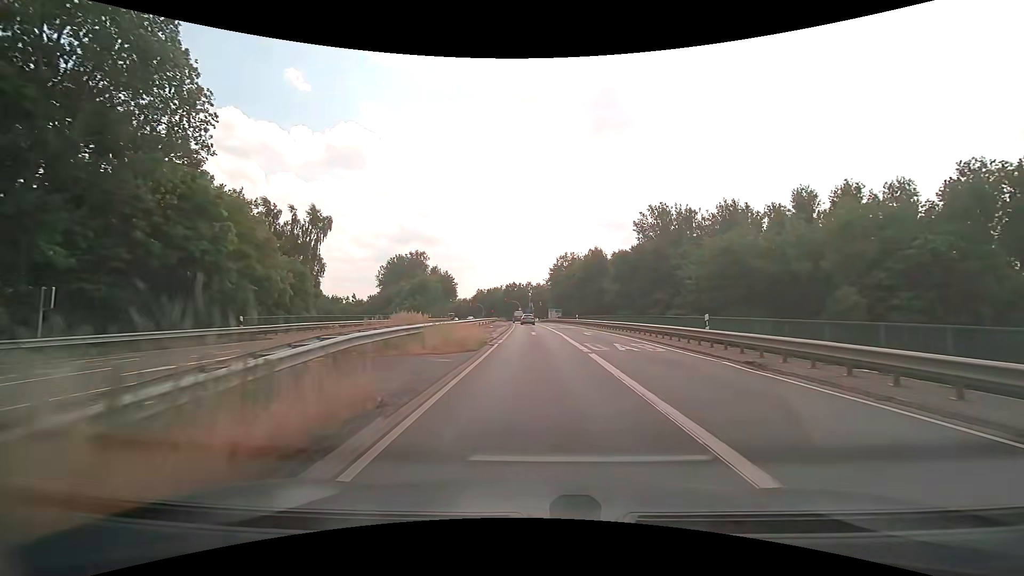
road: secondary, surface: asphalt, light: Day
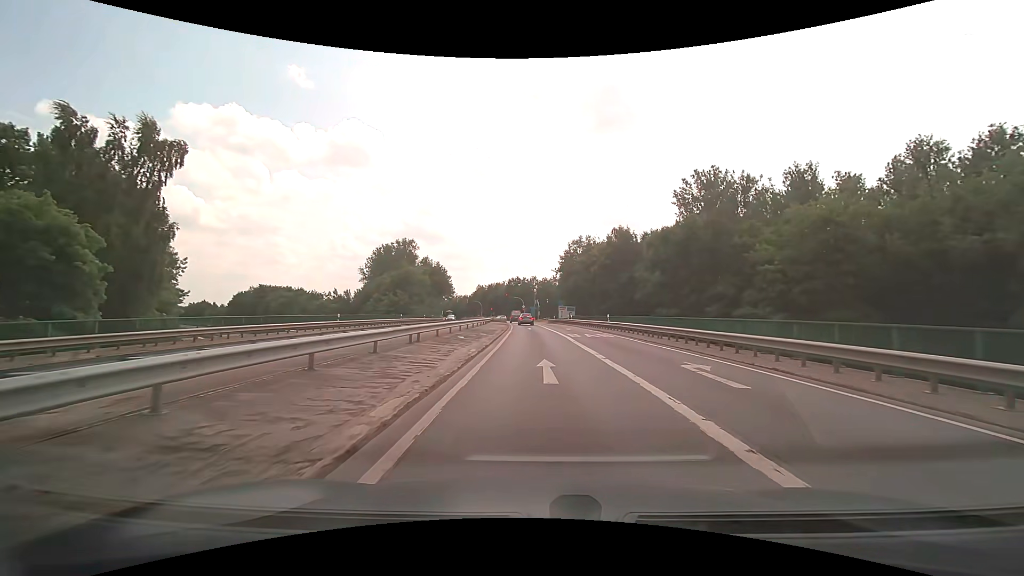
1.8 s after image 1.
(-0.3, +21.8) m; -1°
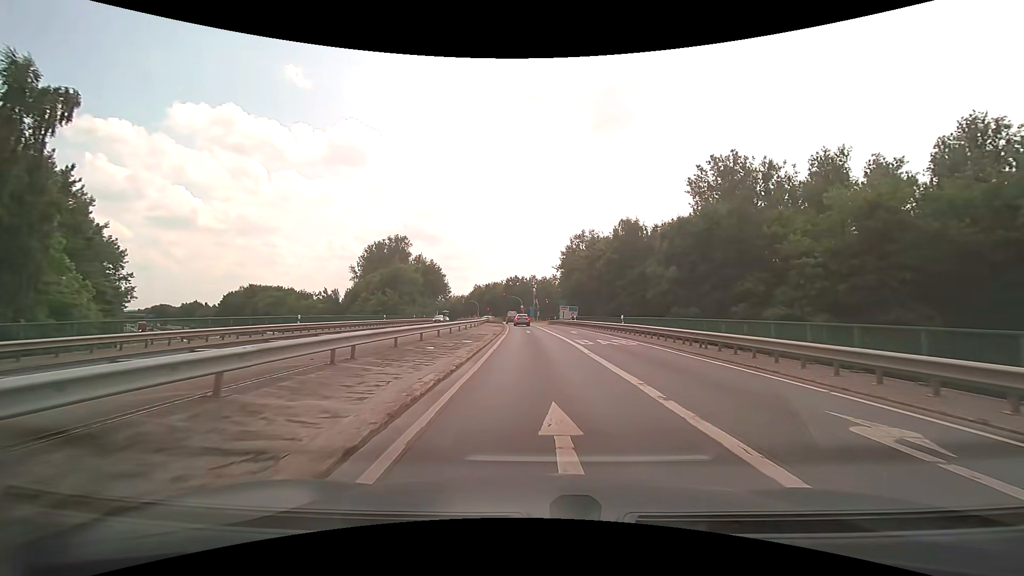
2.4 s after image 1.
(0.0, +6.8) m; 0°
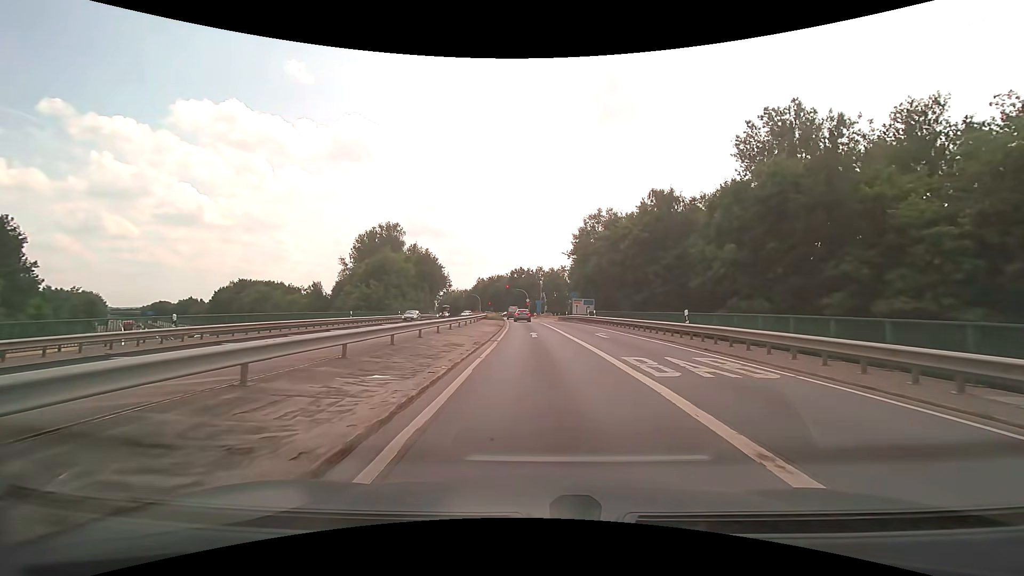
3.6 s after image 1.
(0.0, +12.6) m; 0°
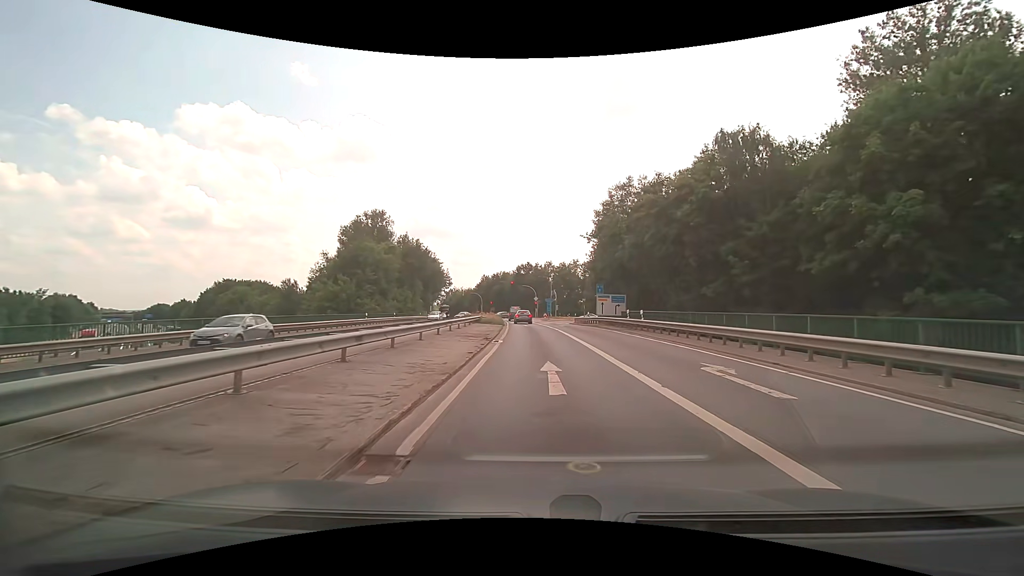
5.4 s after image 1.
(-0.2, +16.2) m; -1°
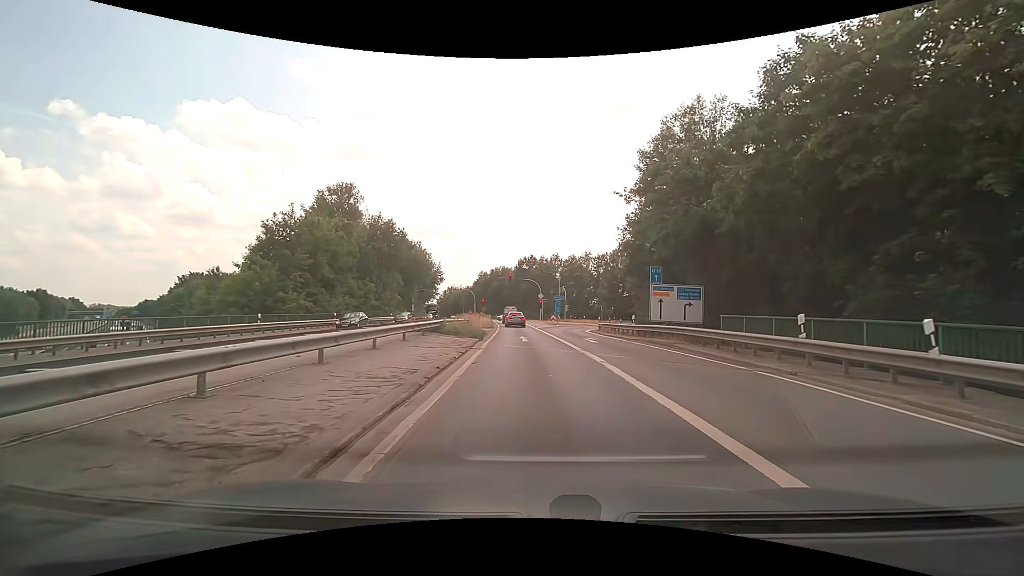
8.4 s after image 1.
(0.0, +20.2) m; -1°
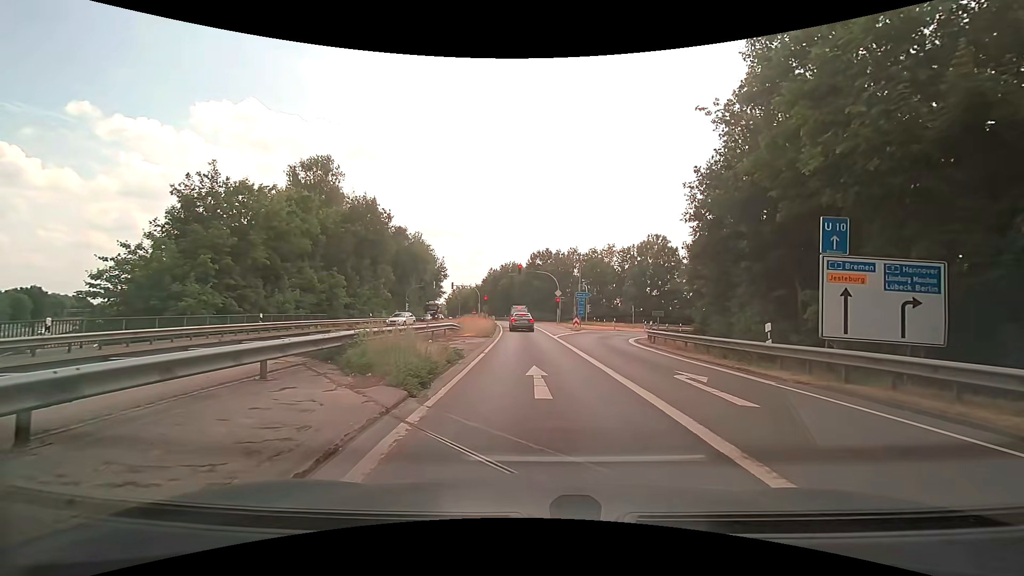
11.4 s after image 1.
(-0.2, +14.3) m; -1°
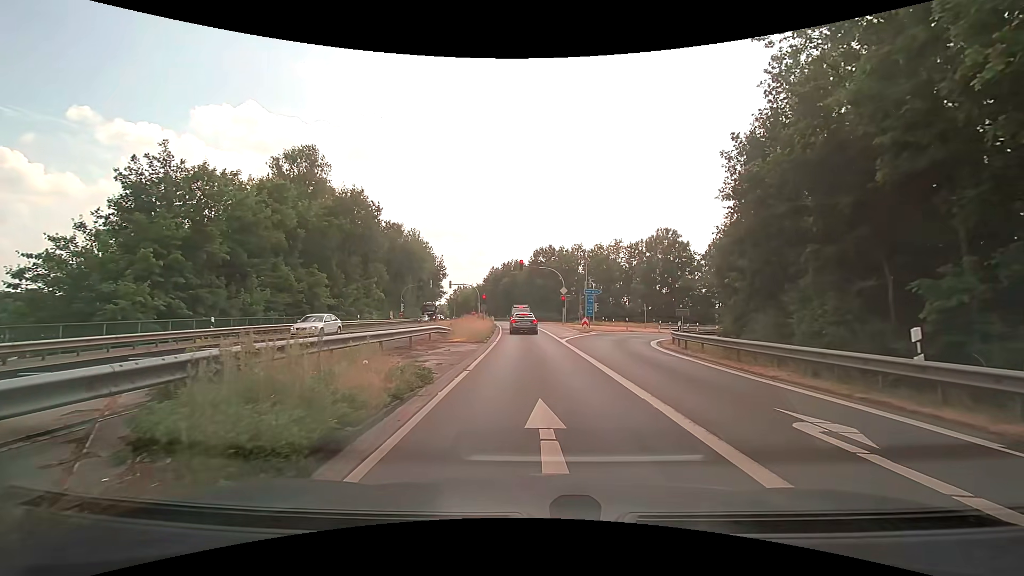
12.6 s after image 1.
(0.0, +5.0) m; -2°
(0, +10) (0, +20) (0, +30) (0, +40) (0, +50) (-1, +60) (-2, +70) (-3, +80) (-4, +90) (-6, +100) m
